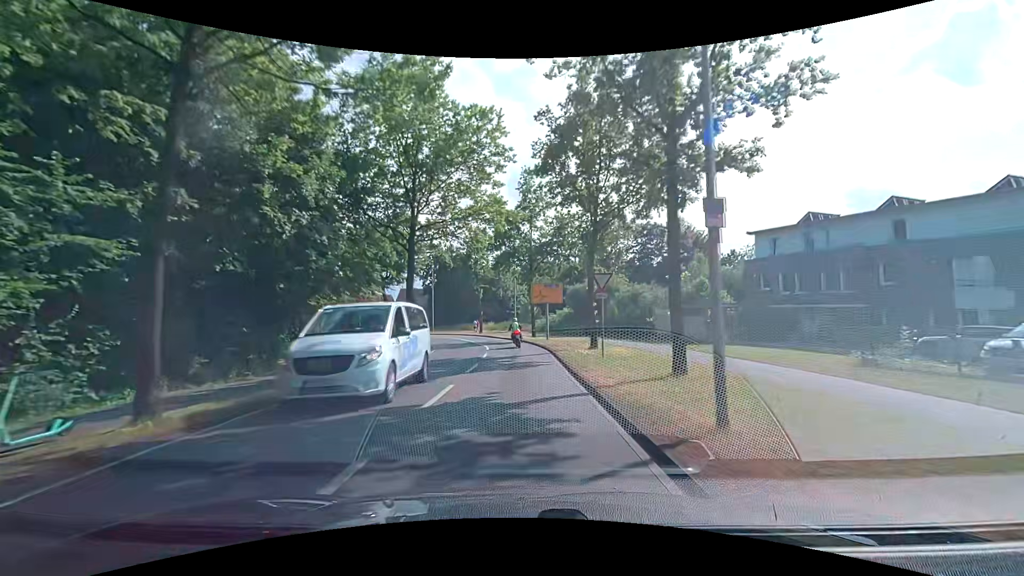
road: tertiary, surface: asphalt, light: Day
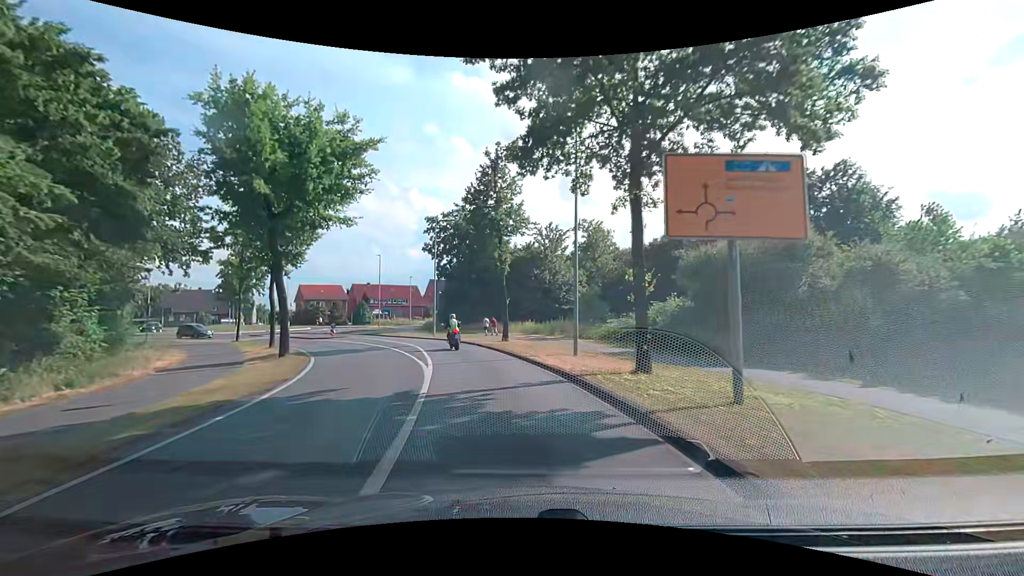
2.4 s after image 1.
(-0.7, +28.2) m; -4°
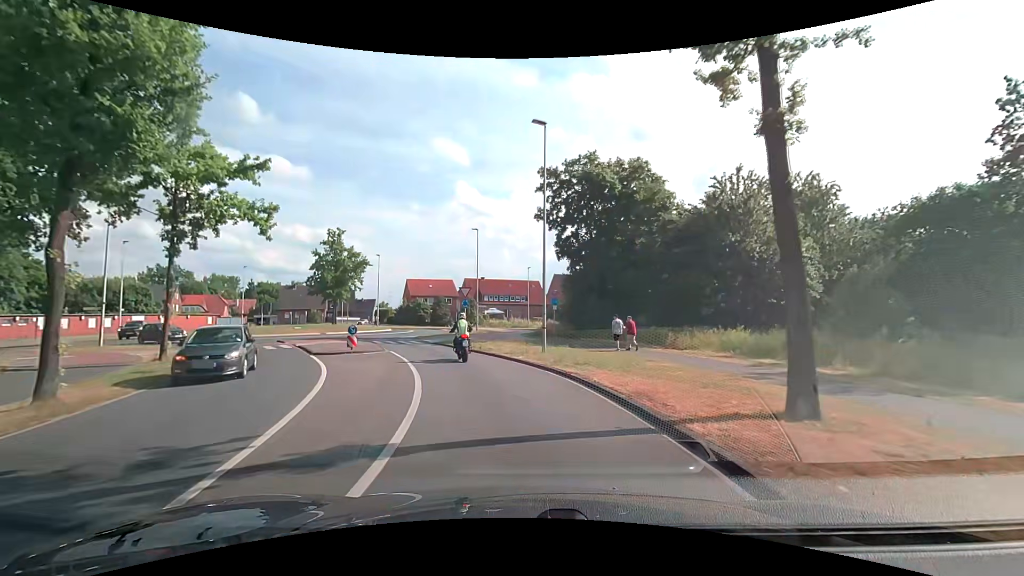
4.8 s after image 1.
(-2.9, +22.0) m; -16°
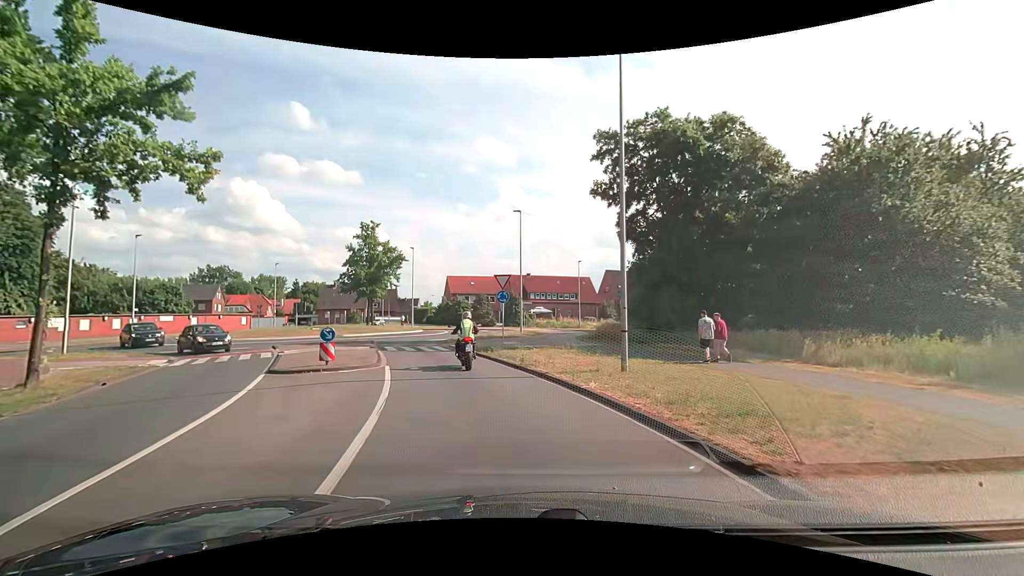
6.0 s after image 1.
(-0.3, +7.8) m; -4°
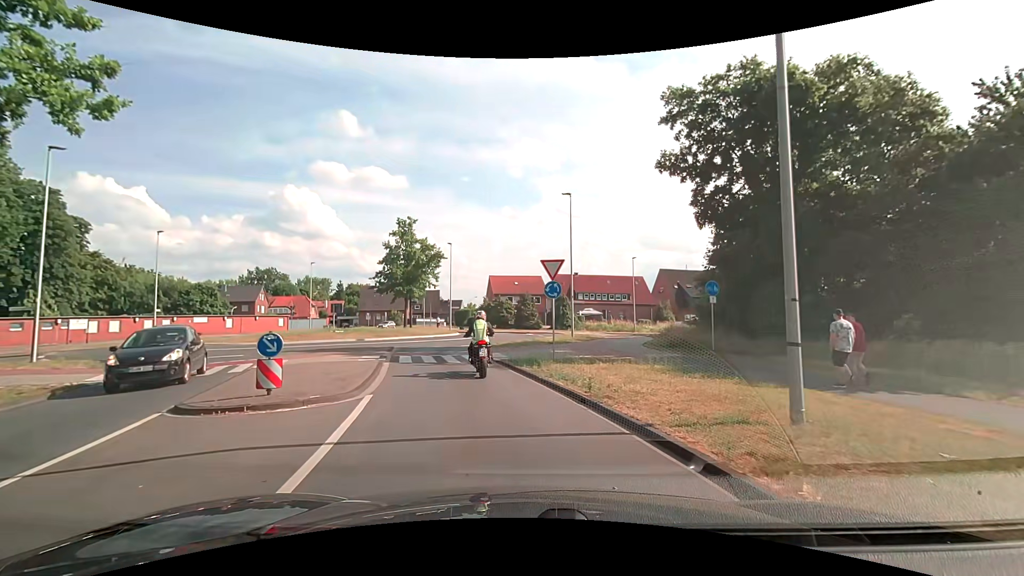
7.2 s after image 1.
(-0.3, +6.0) m; -6°
(-1, +10) (-3, +20) (-4, +30) (-2, +39) (+3, +48) (+11, +54) (+20, +59) (+28, +64) (+37, +69) (+45, +75) m
